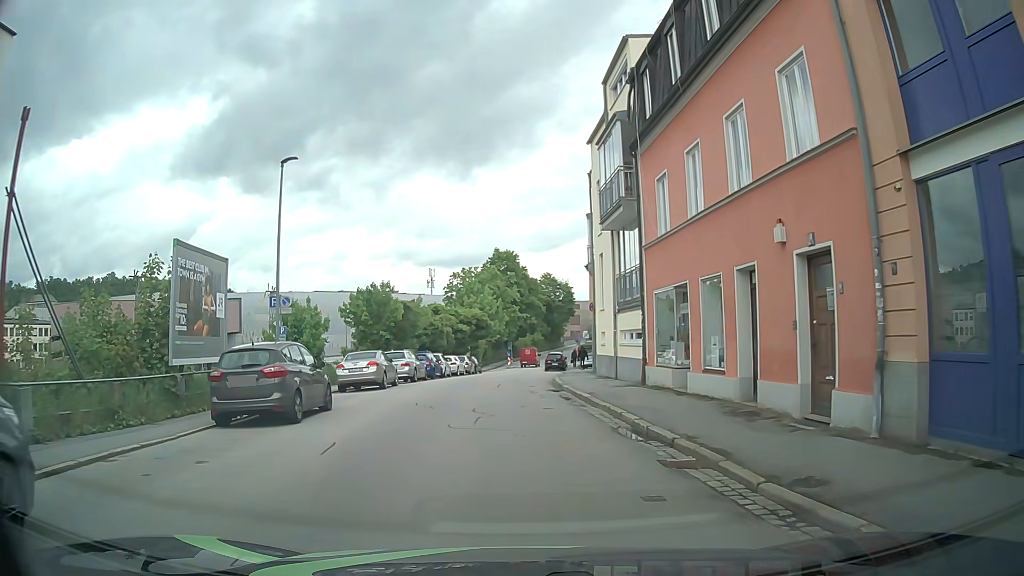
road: residential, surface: asphalt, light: Day
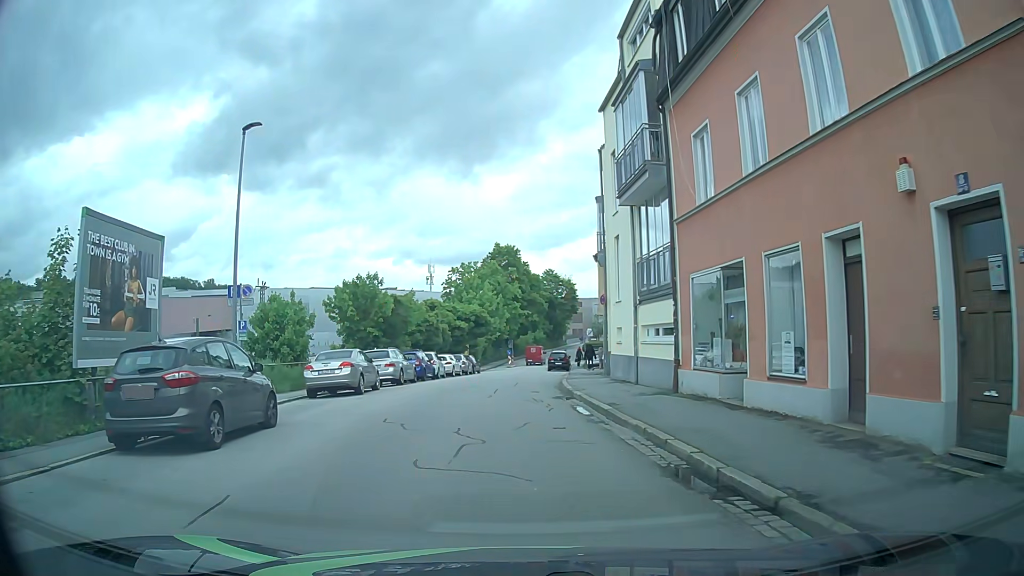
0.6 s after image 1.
(-0.1, +3.9) m; -1°
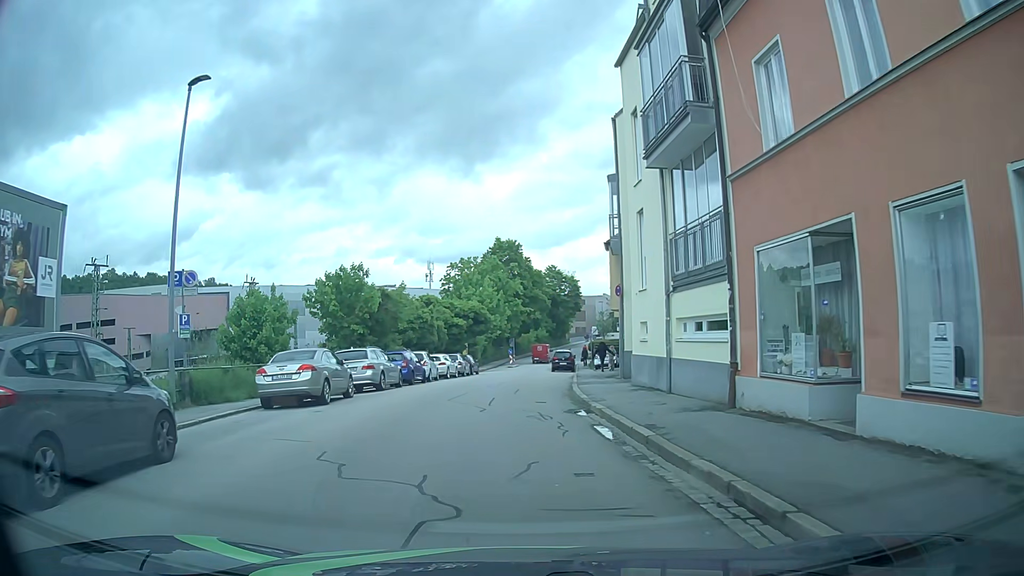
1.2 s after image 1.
(0.0, +4.0) m; 0°
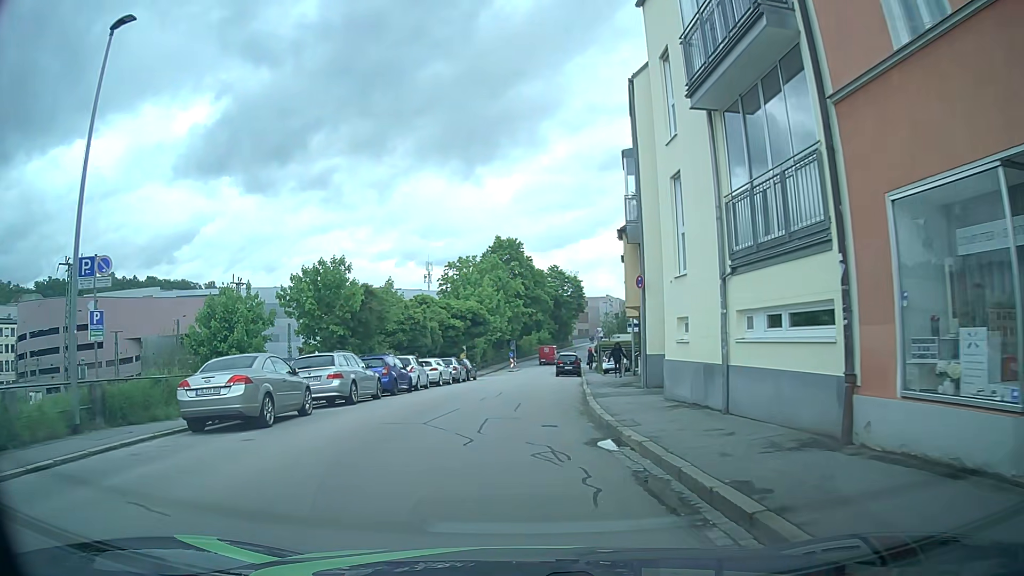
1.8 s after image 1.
(0.0, +4.2) m; -2°
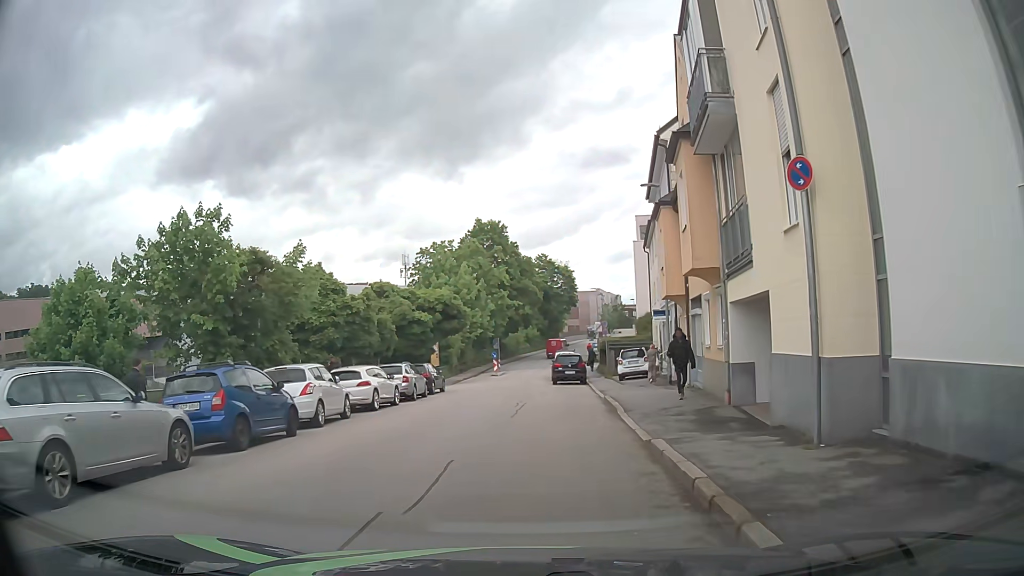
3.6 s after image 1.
(+0.4, +12.4) m; +2°
